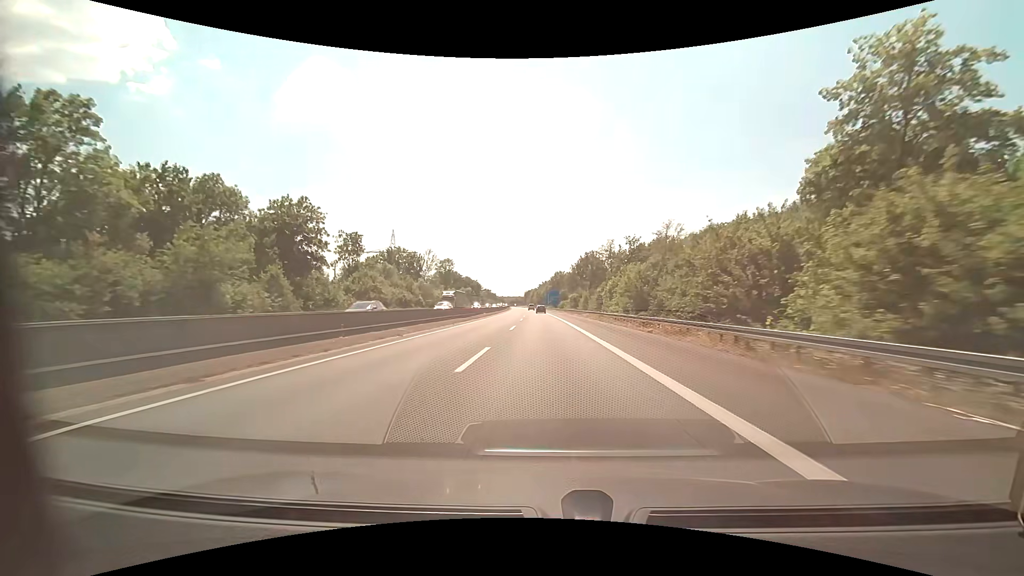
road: motorway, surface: asphalt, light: Day
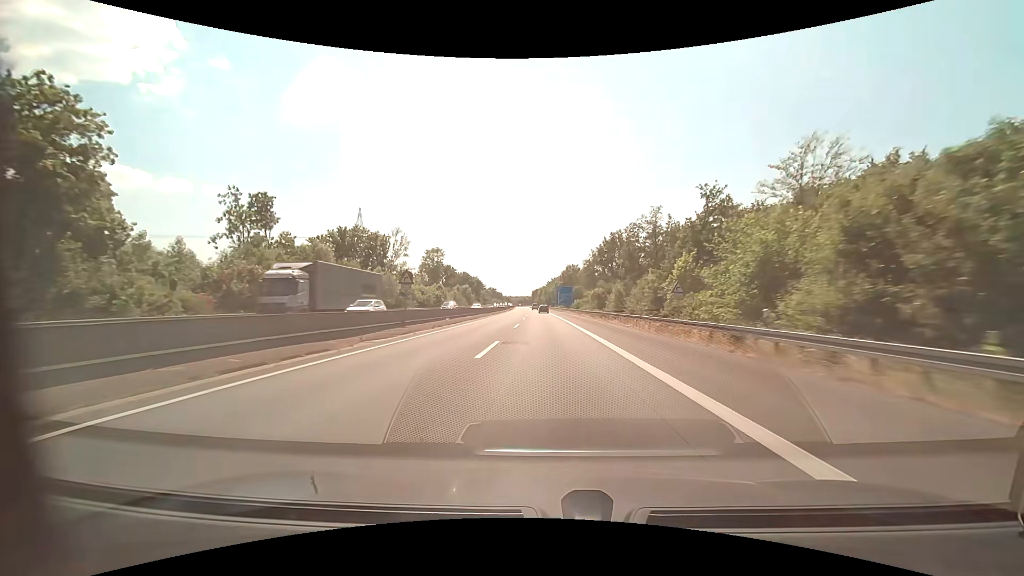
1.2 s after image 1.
(-0.3, +33.5) m; -1°
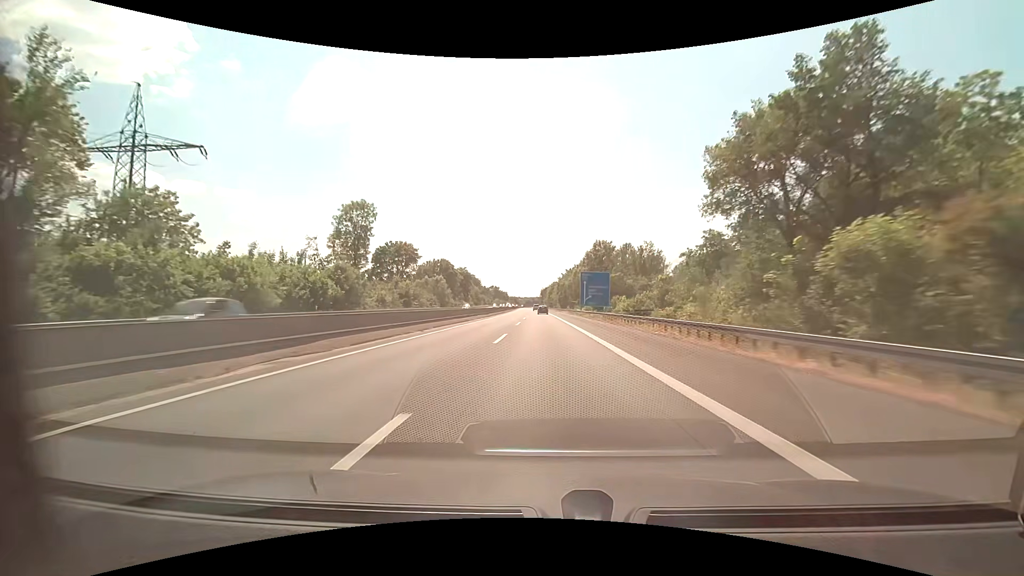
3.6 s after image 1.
(-0.8, +66.8) m; -1°
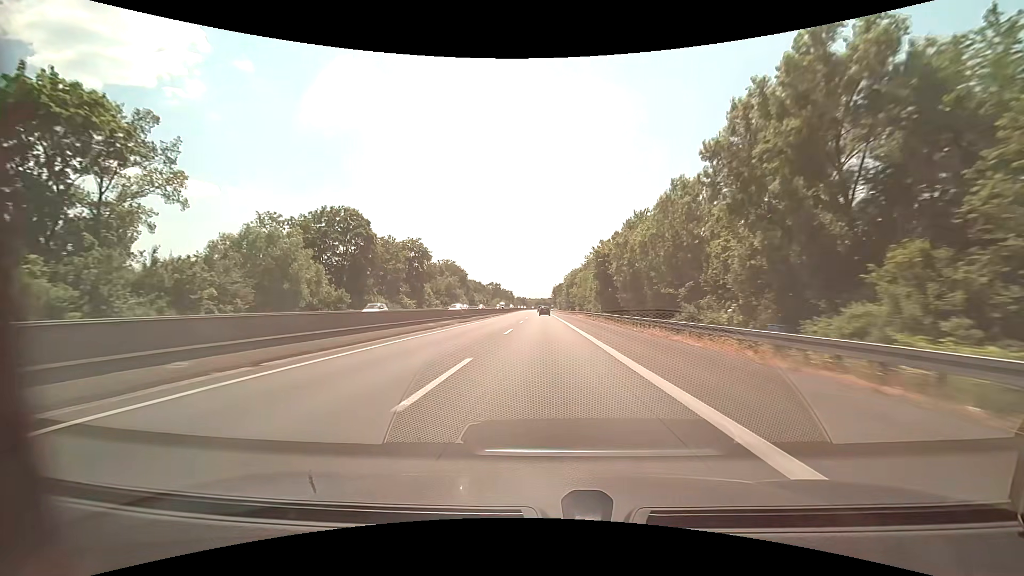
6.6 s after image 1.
(-0.9, +83.5) m; -1°
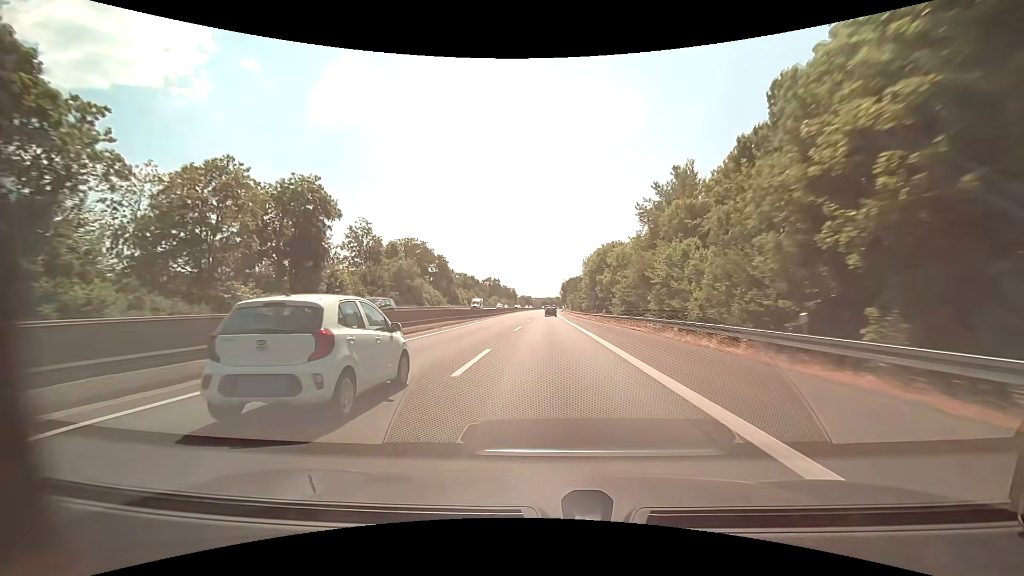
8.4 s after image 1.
(-0.3, +51.1) m; -1°
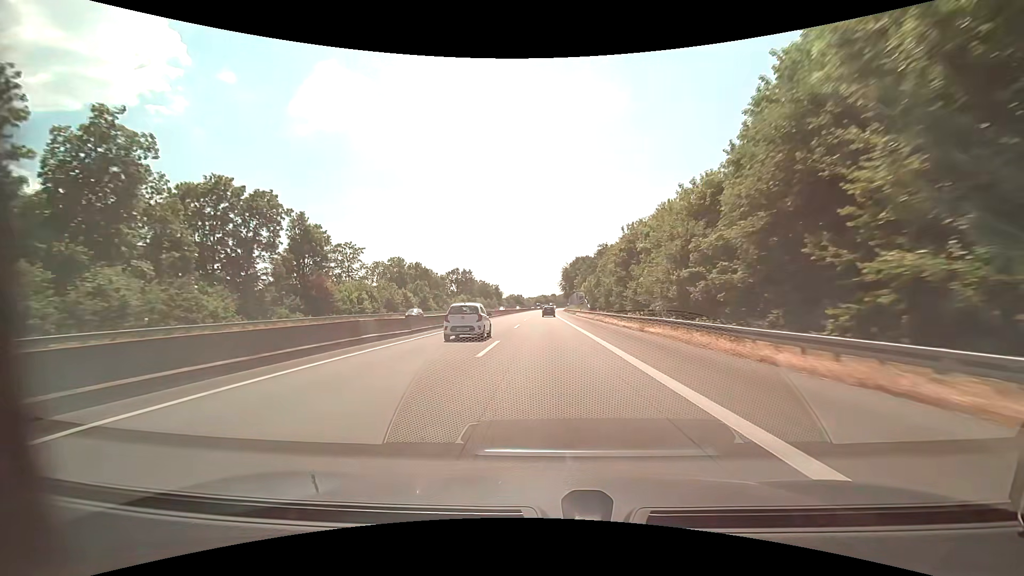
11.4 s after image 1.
(+0.4, +86.6) m; +1°
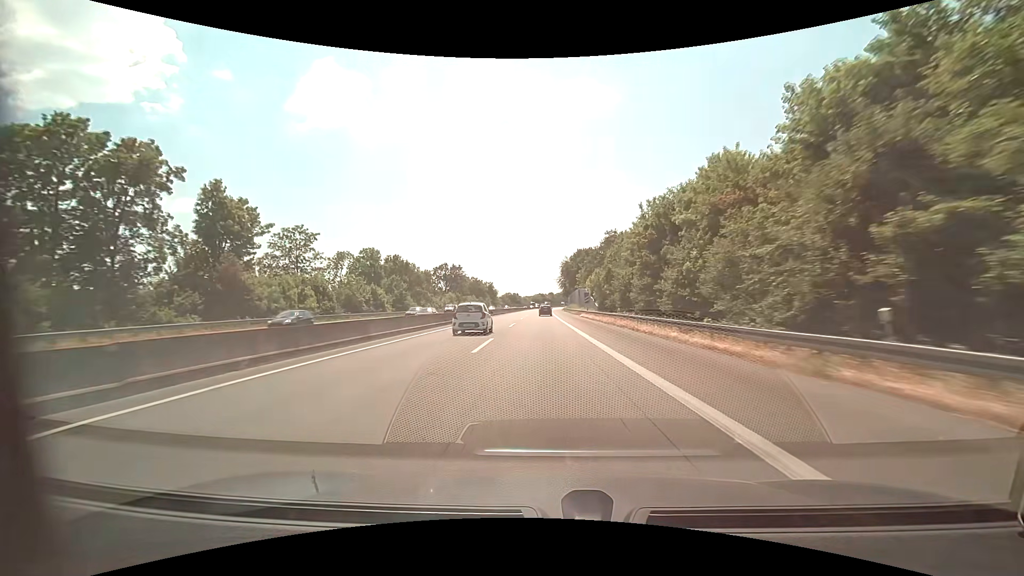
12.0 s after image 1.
(0.0, +17.2) m; 0°
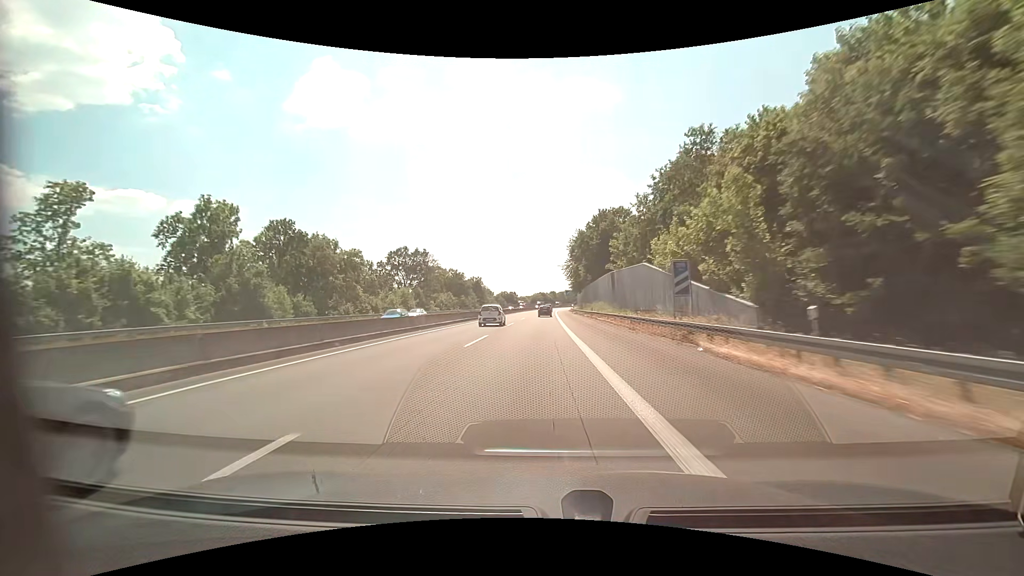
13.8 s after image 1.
(+0.2, +51.2) m; 0°
